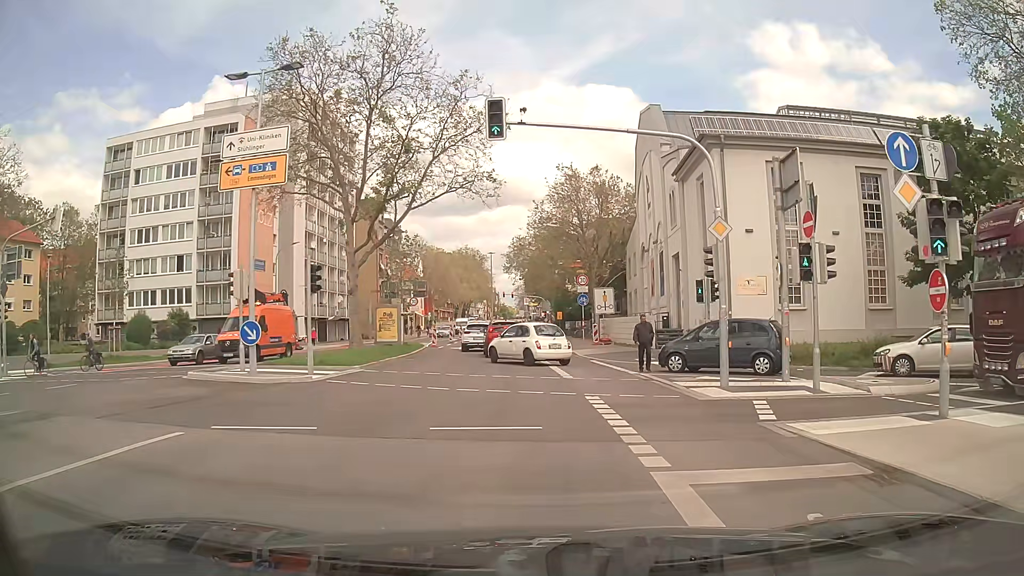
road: secondary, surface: asphalt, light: Day
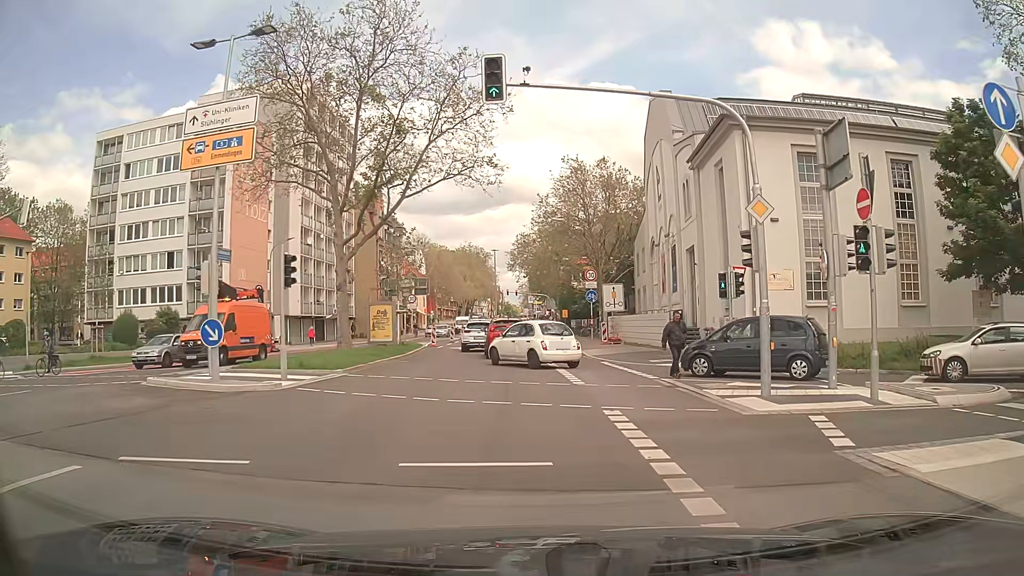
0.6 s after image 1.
(-0.1, +2.5) m; -1°
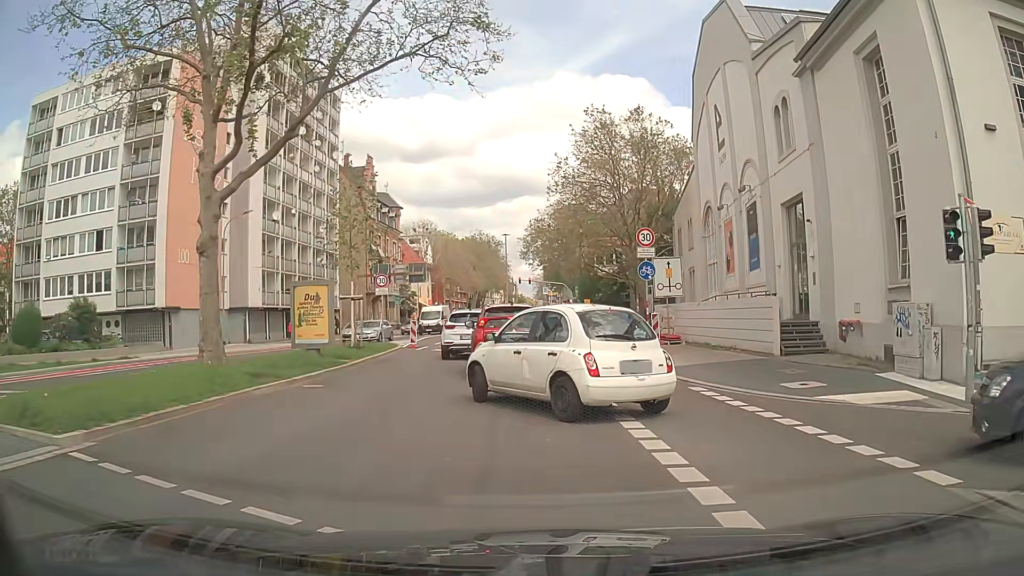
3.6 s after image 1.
(-0.2, +12.2) m; -1°
